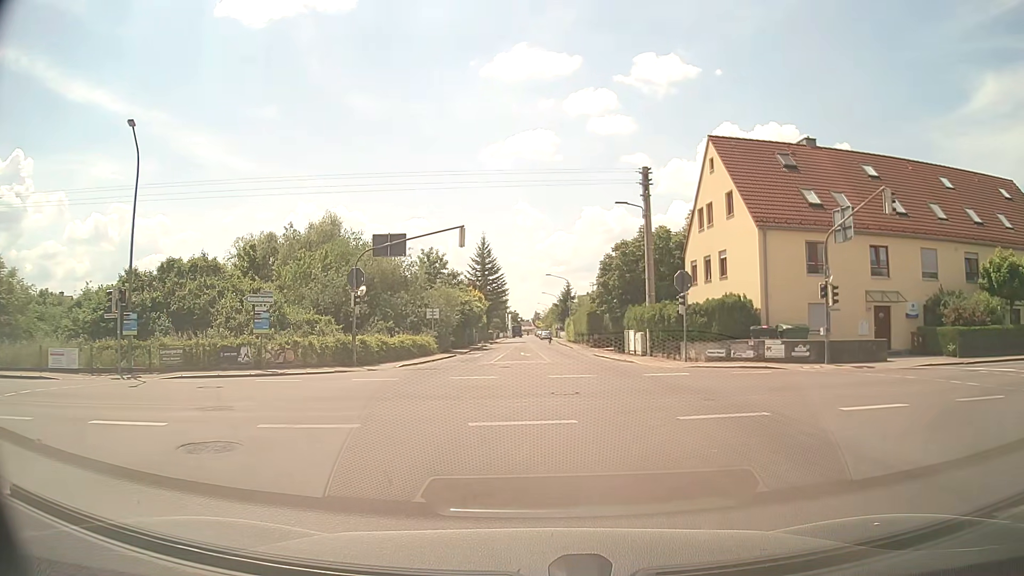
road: tertiary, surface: asphalt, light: Day
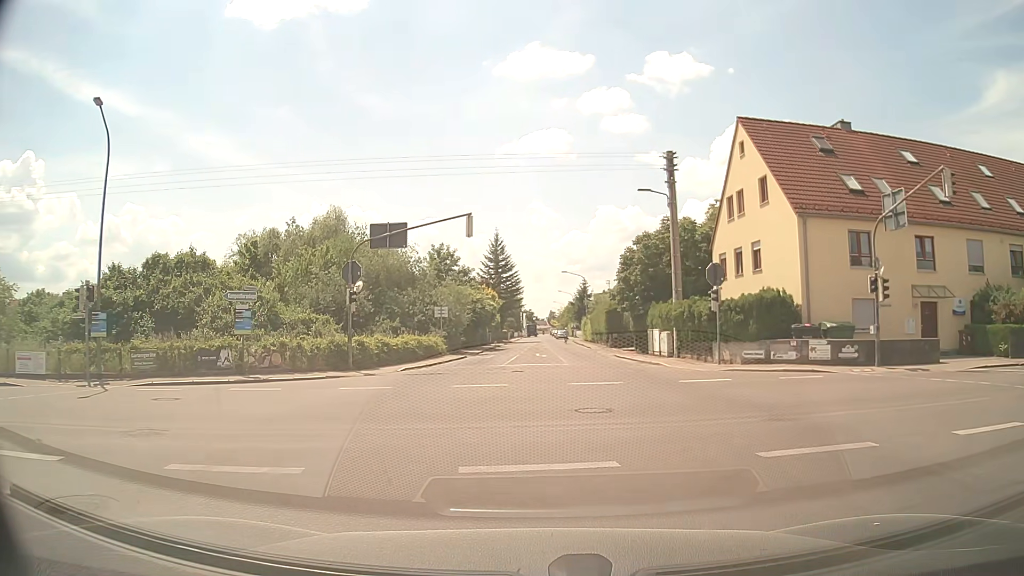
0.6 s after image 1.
(0.0, +3.0) m; -1°
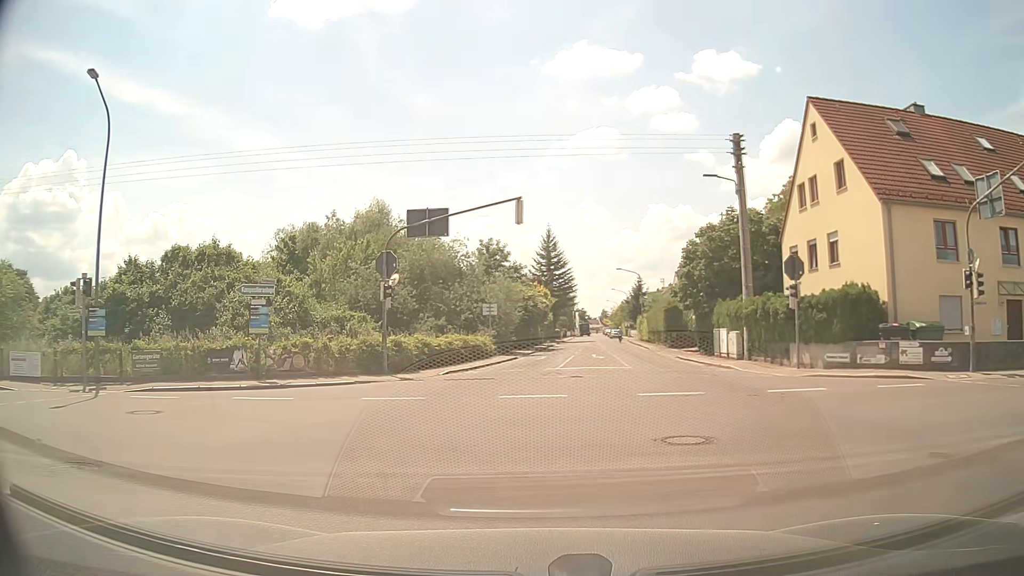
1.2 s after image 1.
(-0.1, +3.0) m; -5°
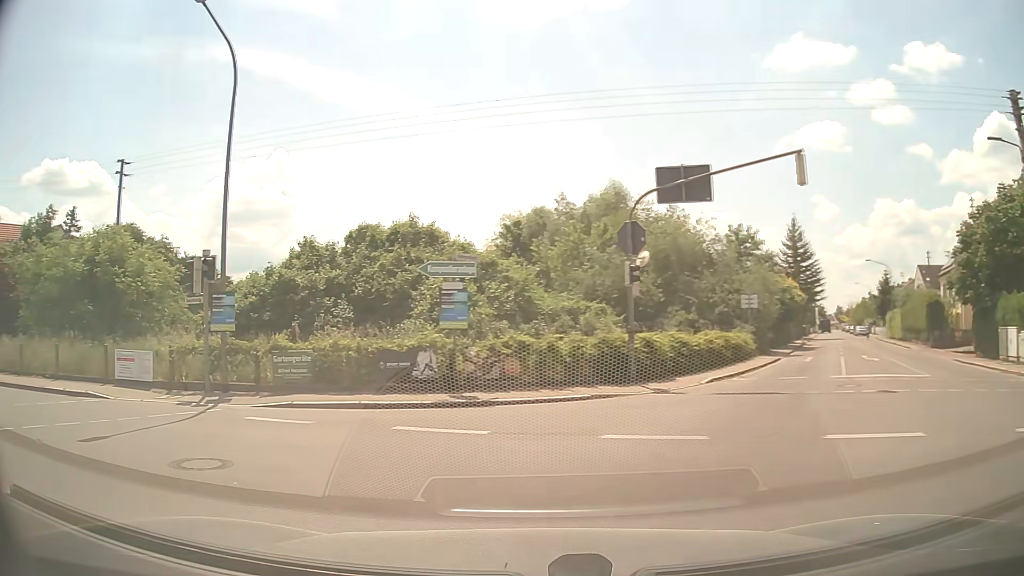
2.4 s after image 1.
(-0.8, +5.7) m; -19°
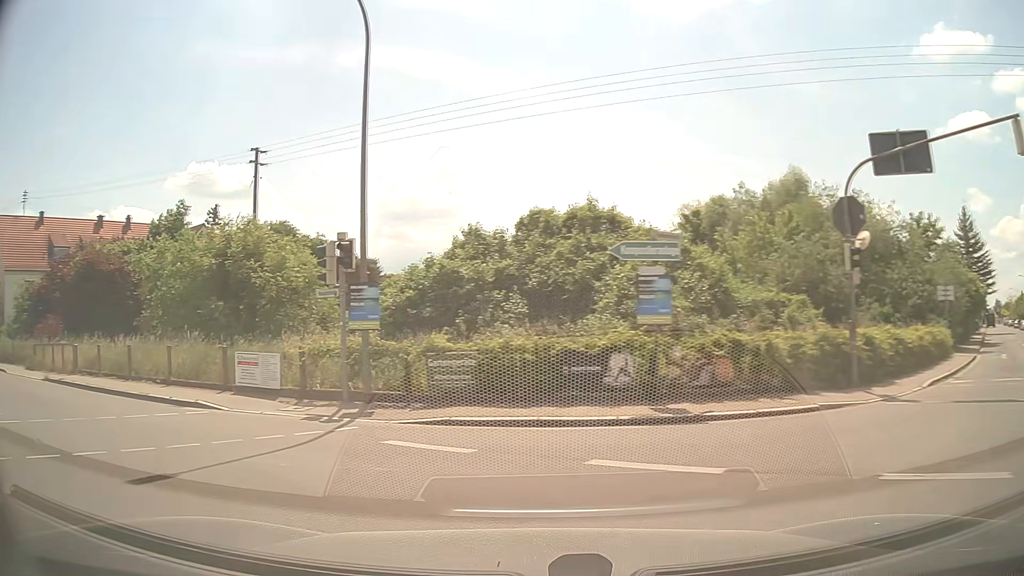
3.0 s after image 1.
(-0.3, +2.9) m; -14°
